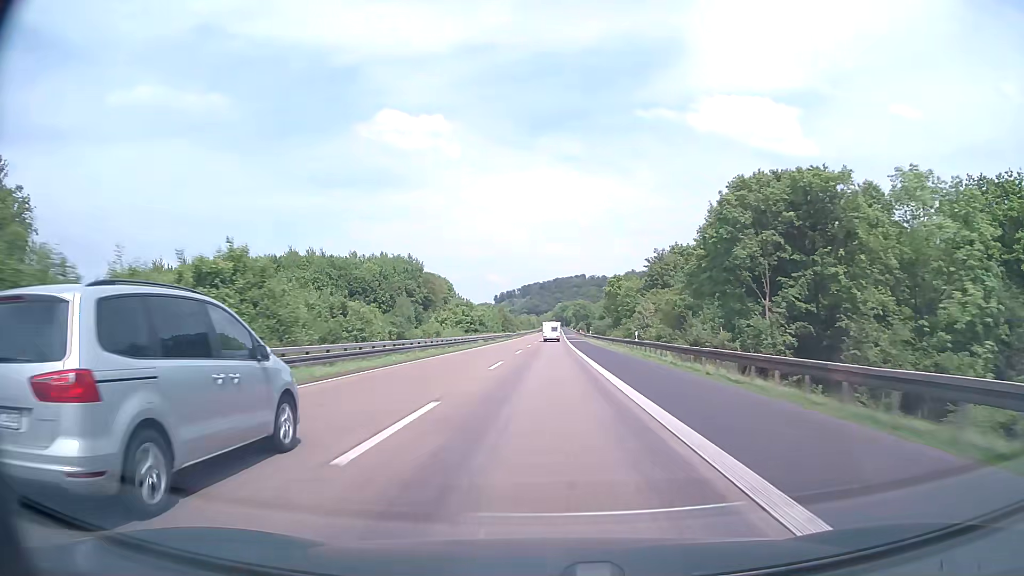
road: motorway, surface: asphalt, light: Day
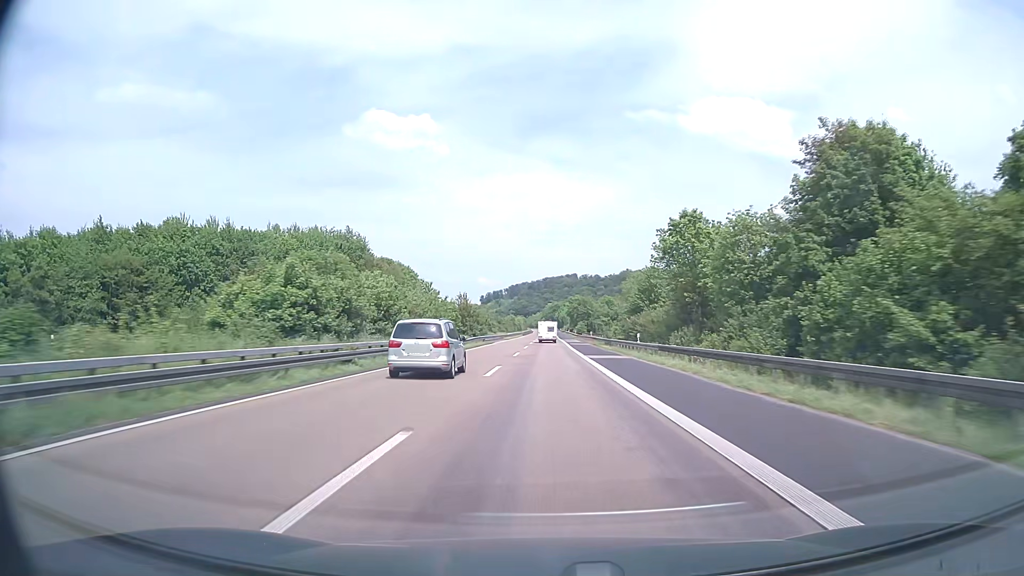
(+0.3, +57.0) m; +1°
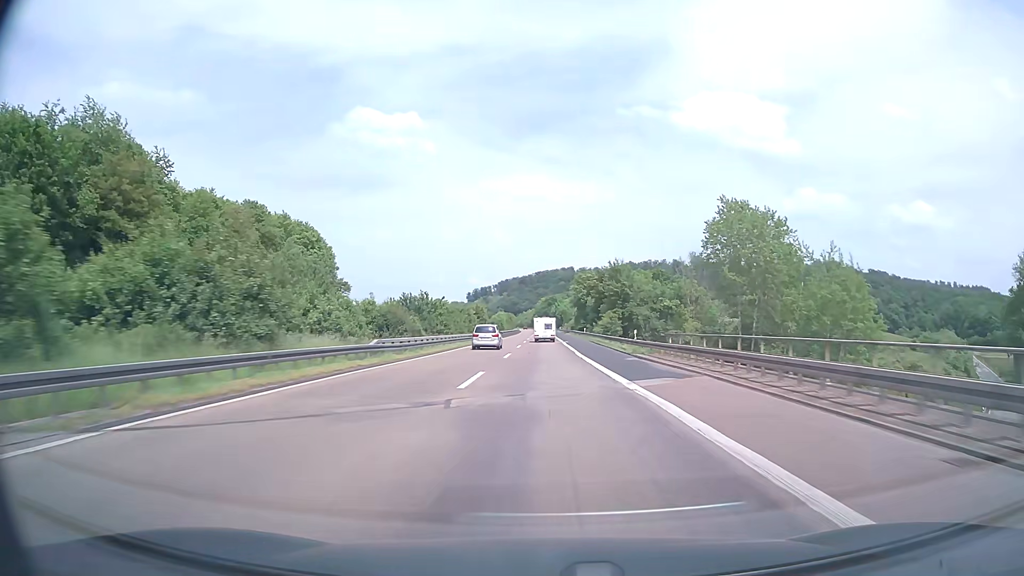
(+0.6, +94.2) m; +1°
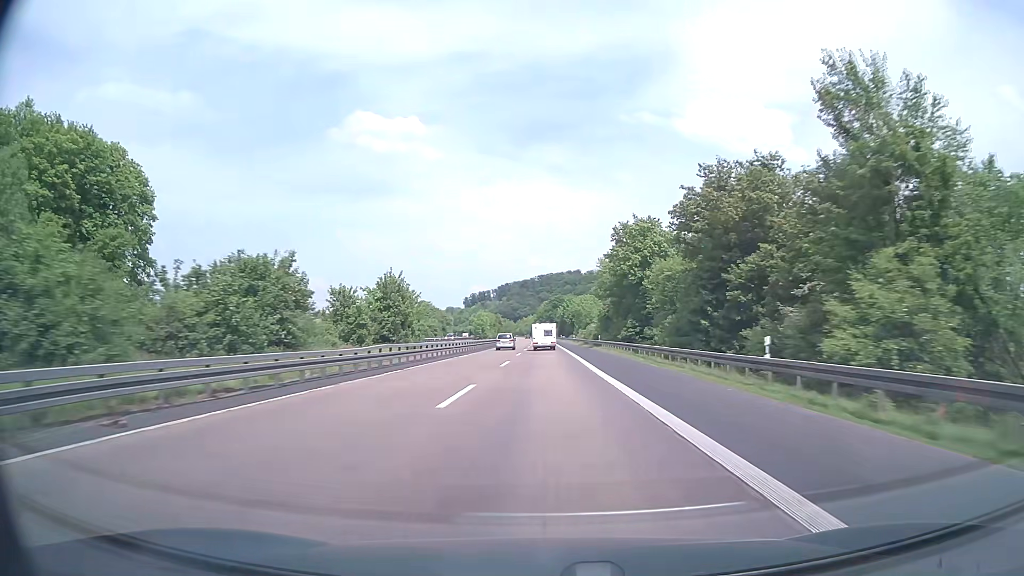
(-0.4, +74.0) m; -1°
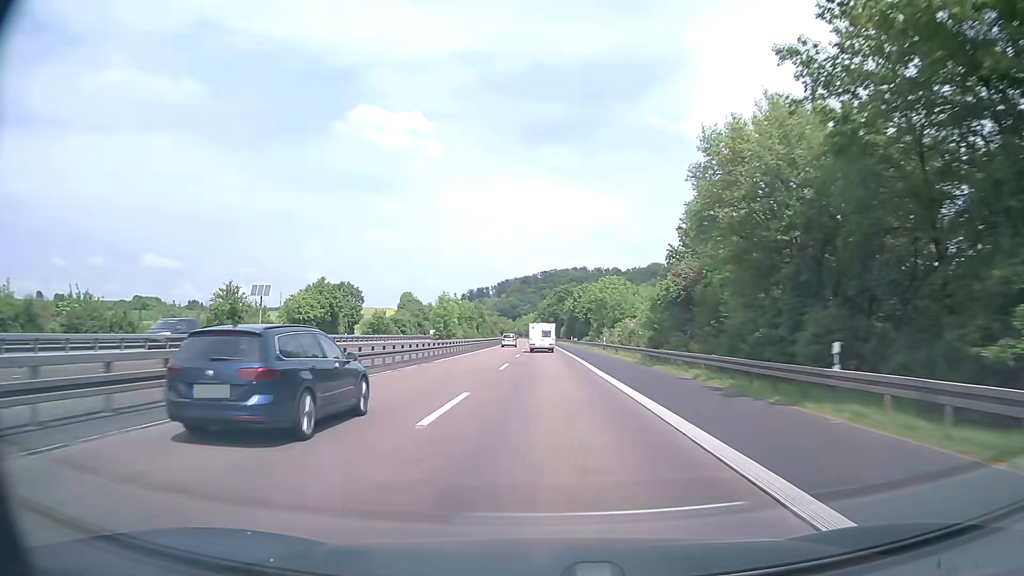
(+0.1, +56.2) m; 0°
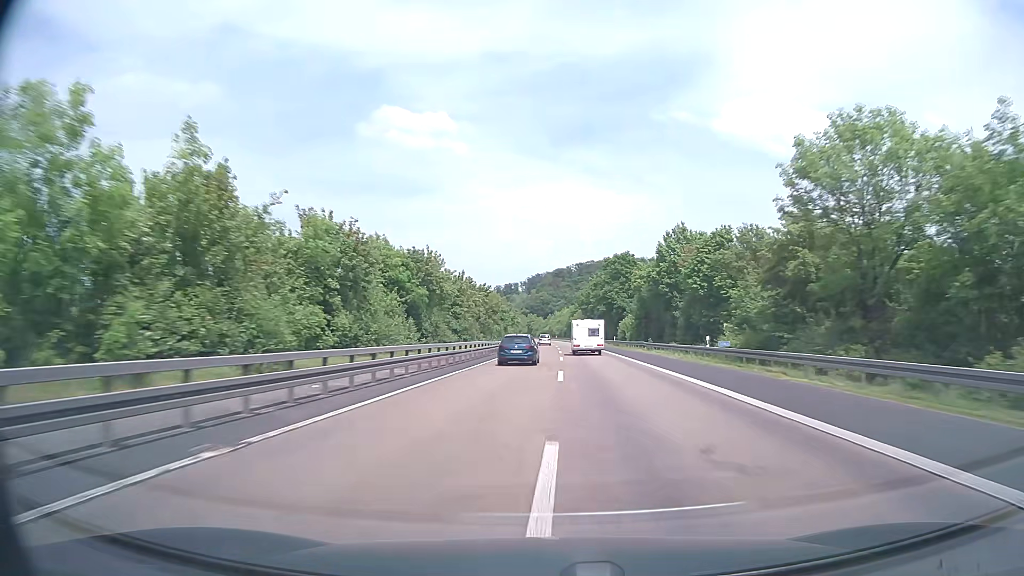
(-1.7, +79.0) m; -3°
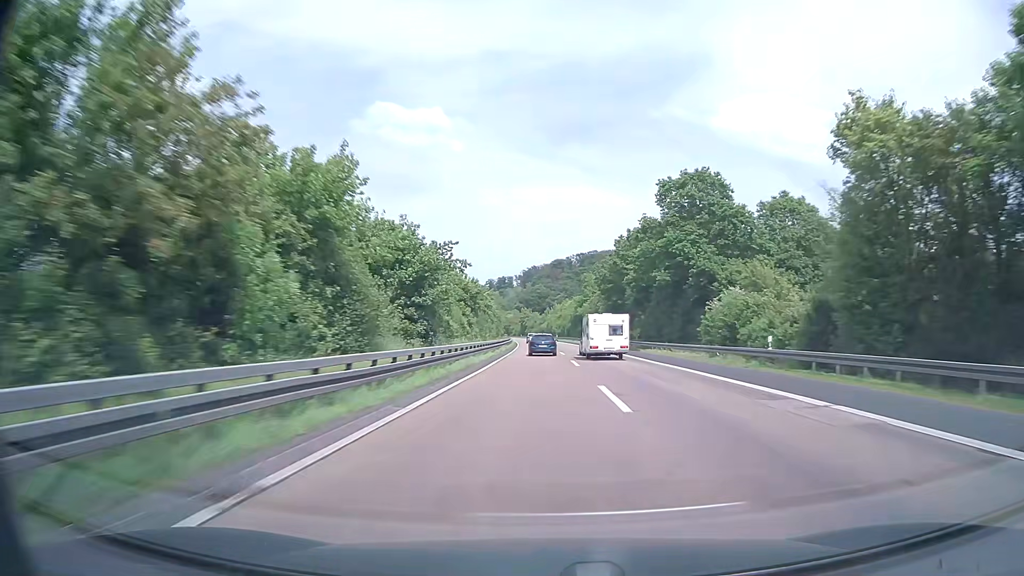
(+0.1, +61.9) m; 0°
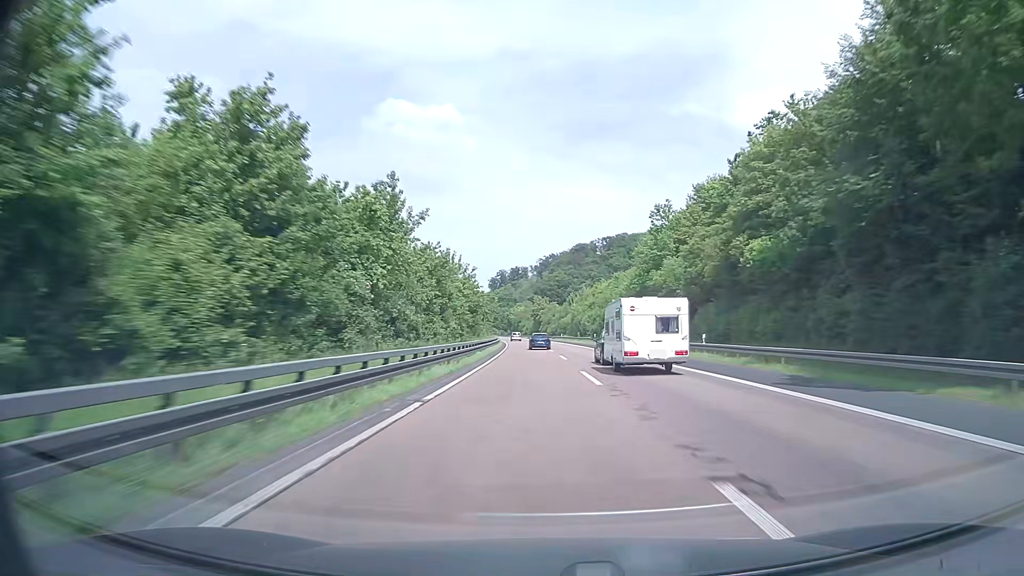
(-0.7, +82.8) m; -1°
(0, +10) (0, +20) (0, +30) (-1, +40) (-1, +50) (-1, +60) (-2, +70) (-2, +80) (-3, +90) (-4, +100) m
